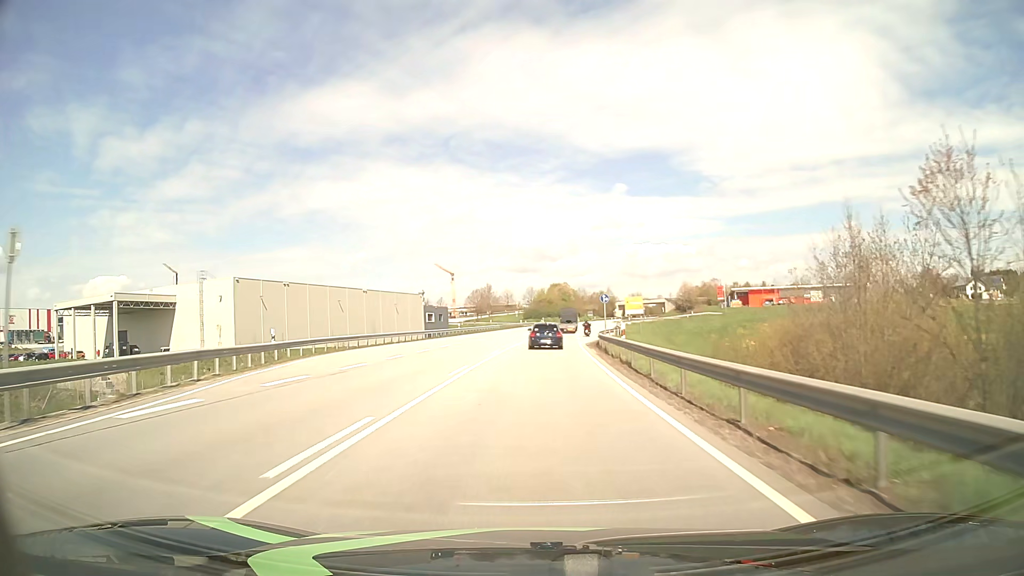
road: primary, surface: asphalt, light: Day
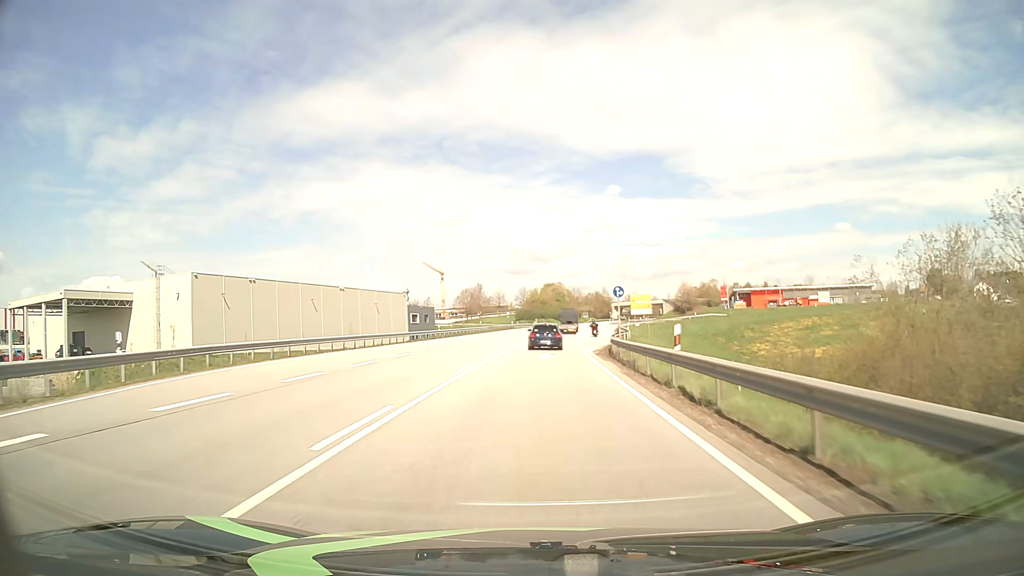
(+0.1, +10.7) m; +1°
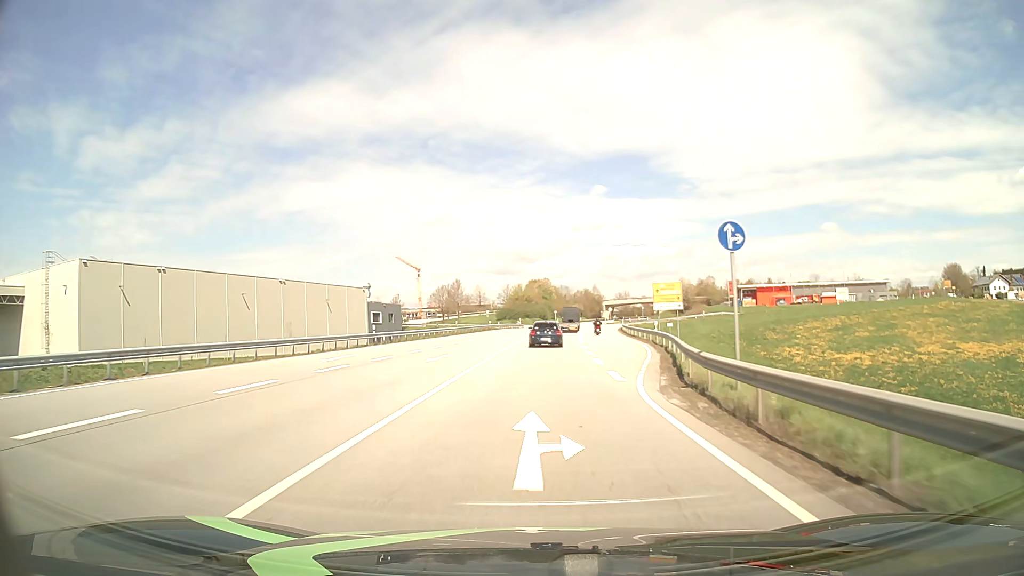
(+0.2, +21.5) m; +1°
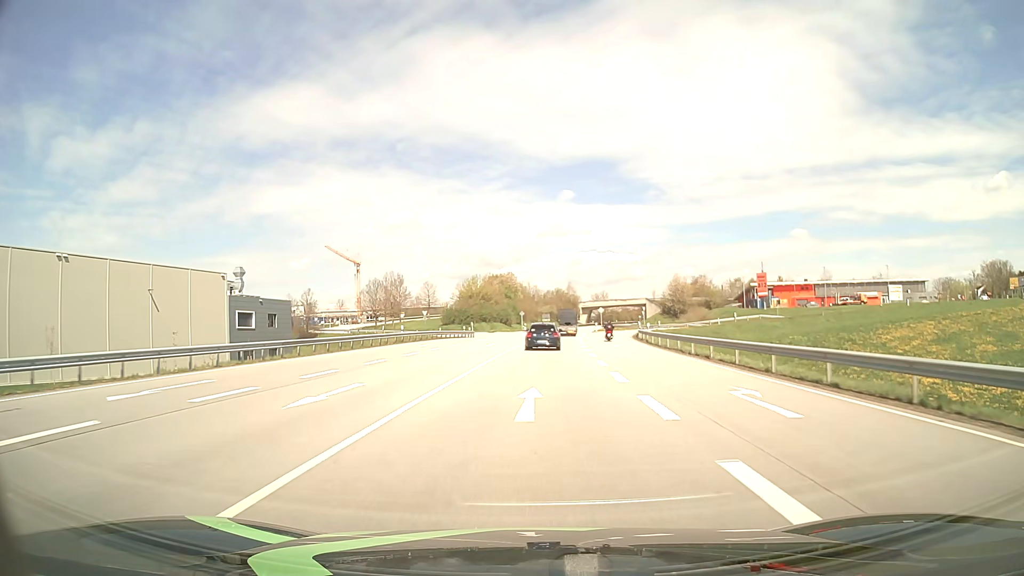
(+1.1, +43.1) m; +3°
